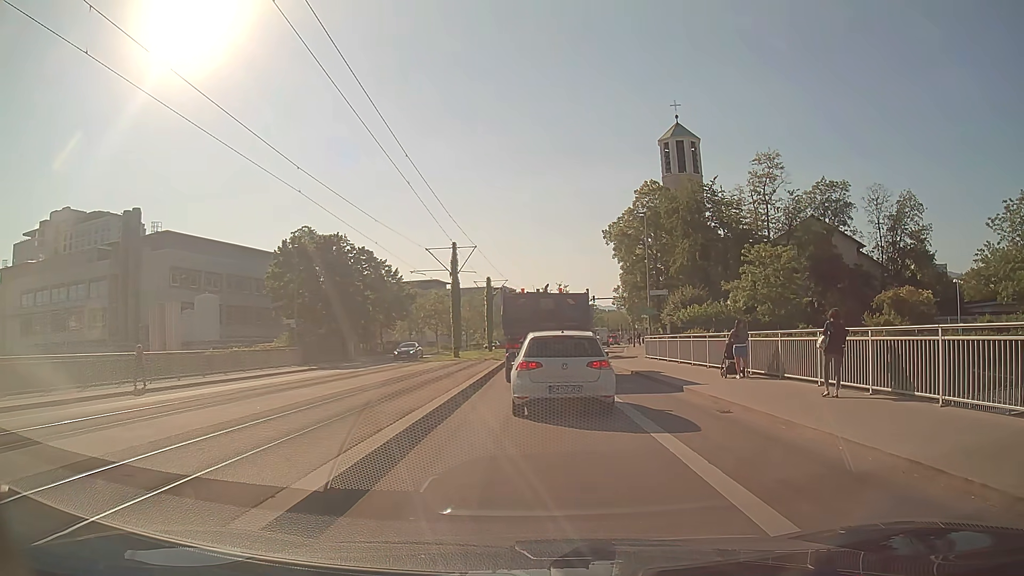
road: secondary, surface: asphalt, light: Day
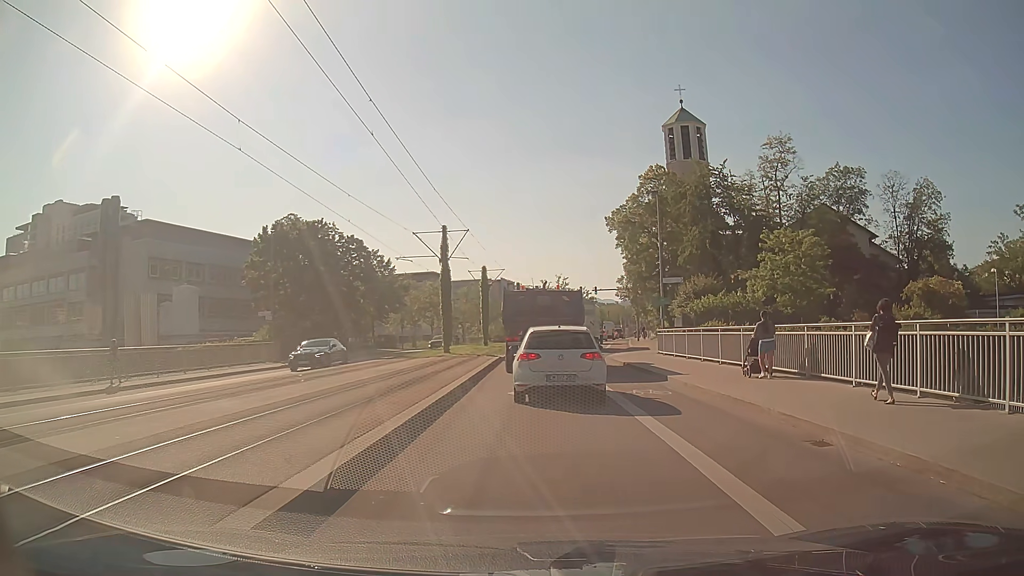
(+0.1, +4.4) m; +1°
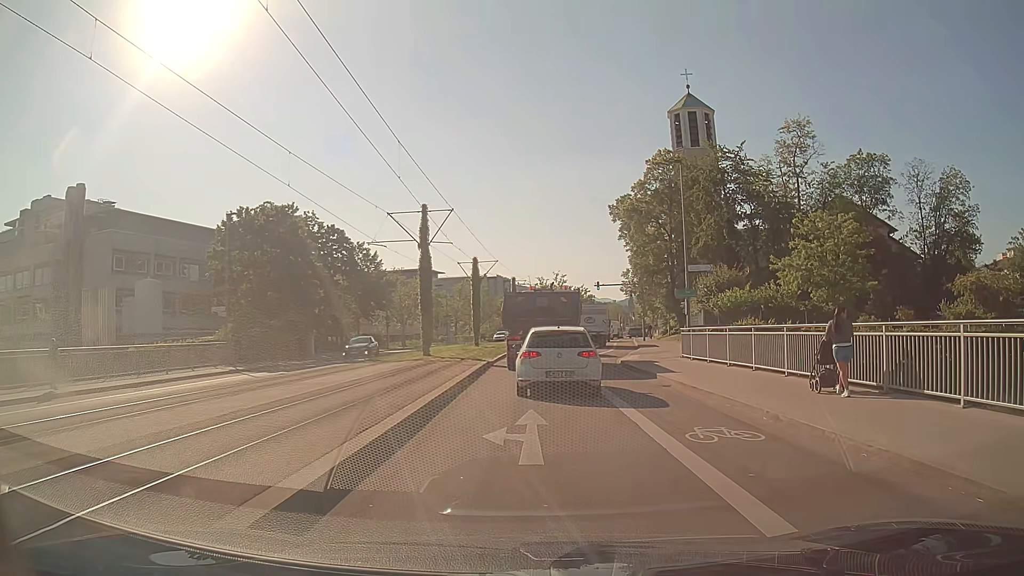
(0.0, +6.4) m; -1°
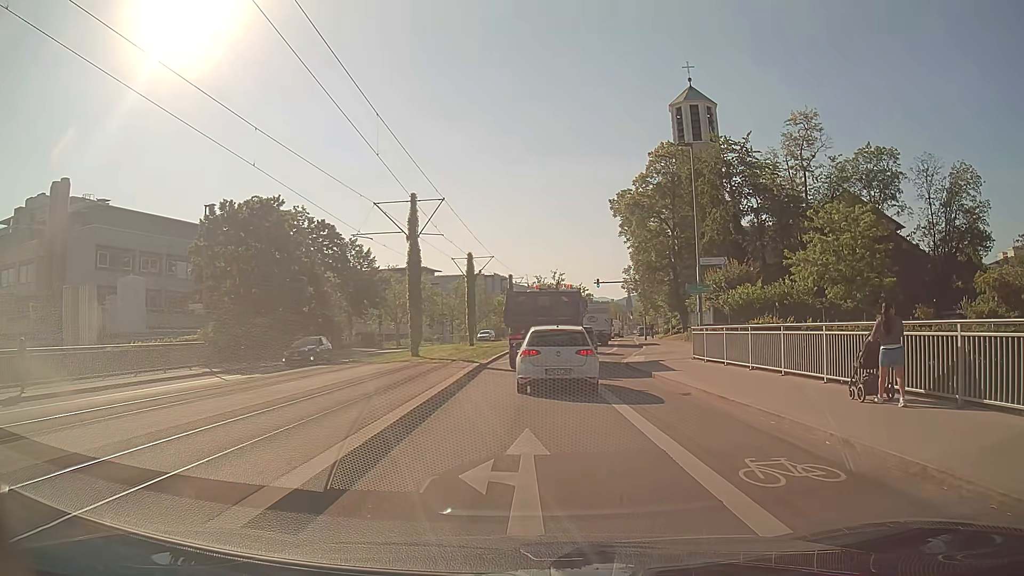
(0.0, +2.5) m; +1°
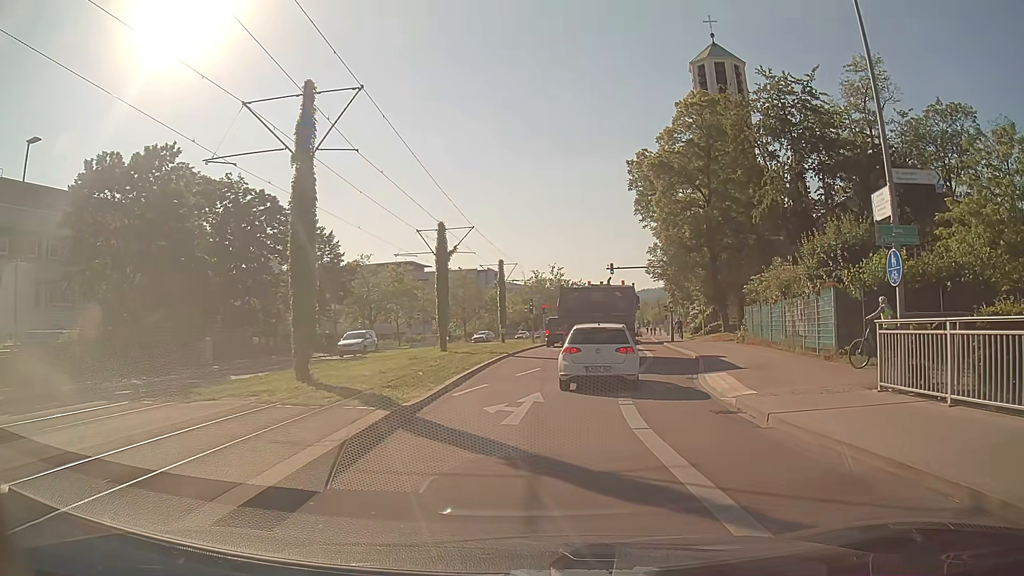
(0.0, +14.9) m; -1°
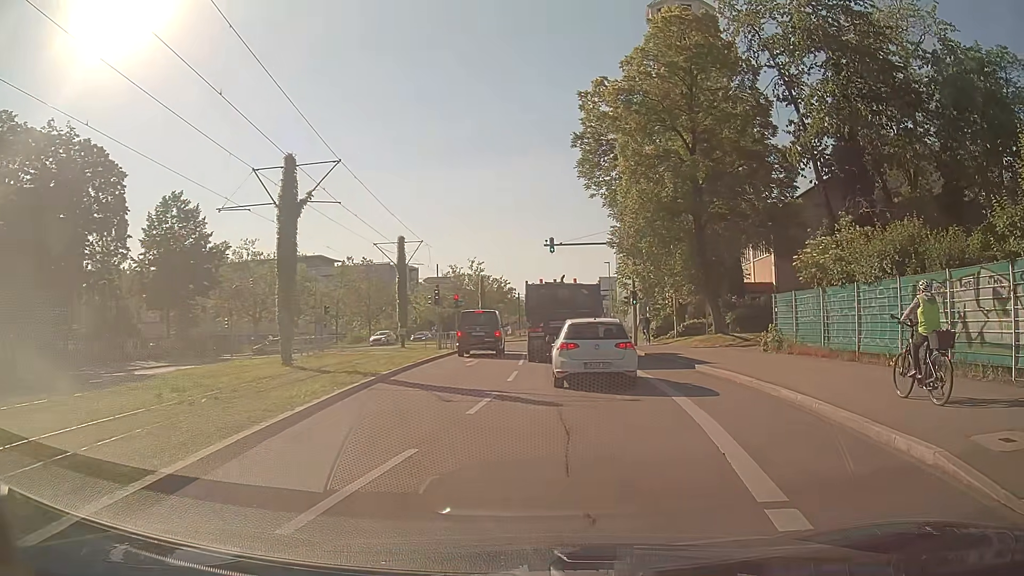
(+0.5, +15.1) m; +8°
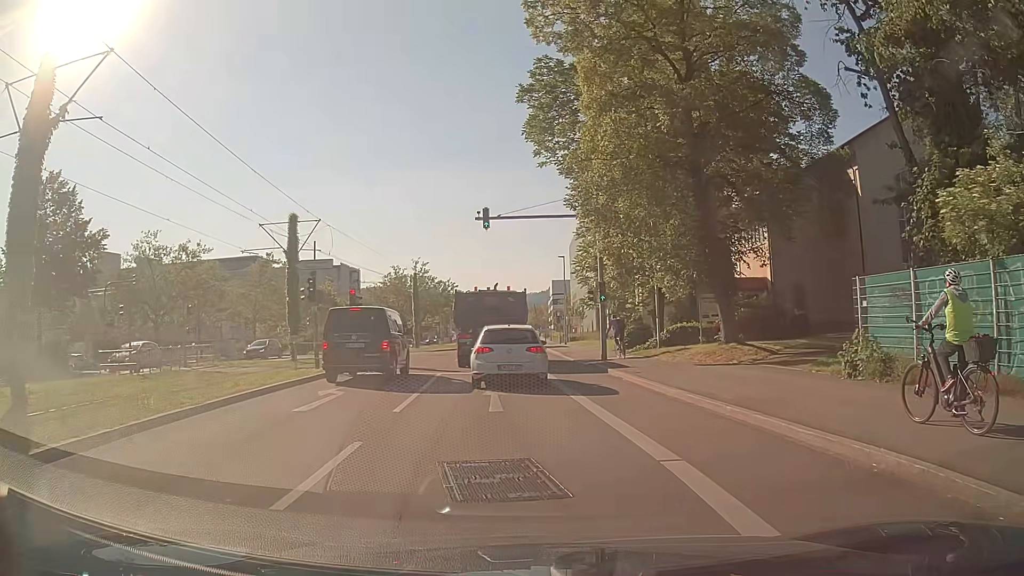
(+0.8, +11.3) m; +3°
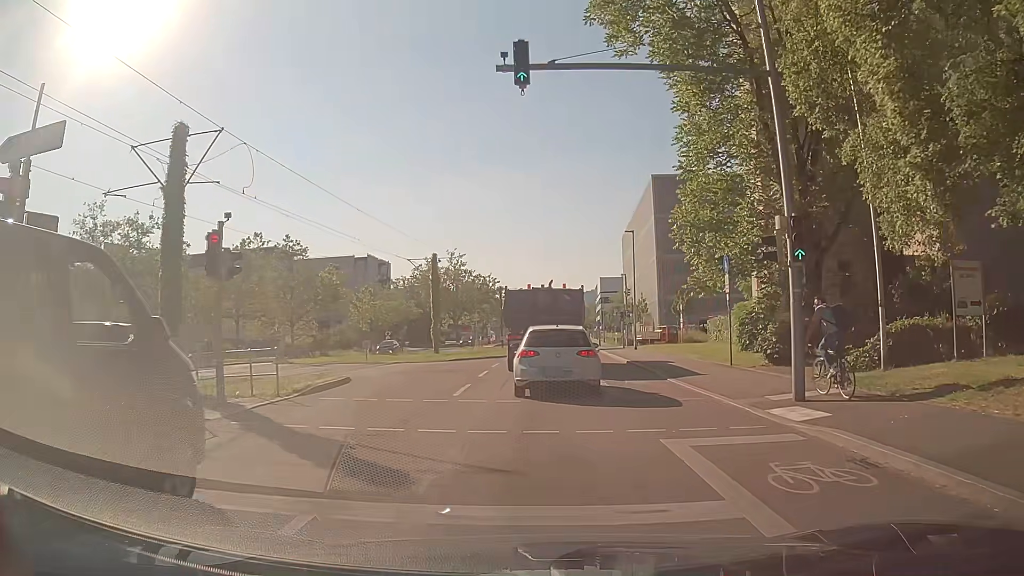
(-0.8, +16.5) m; -4°
(0, +10) (0, +20) (+1, +30) (+2, +40) (+2, +50) (+3, +60) (+4, +70) (+5, +80) (+6, +90) (+6, +100) m
